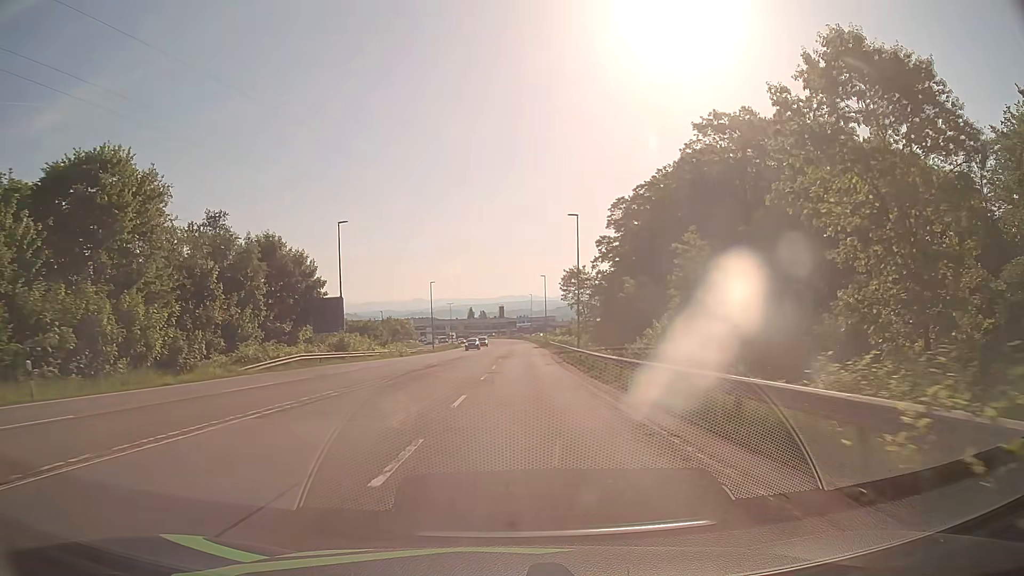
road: secondary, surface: asphalt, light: Day
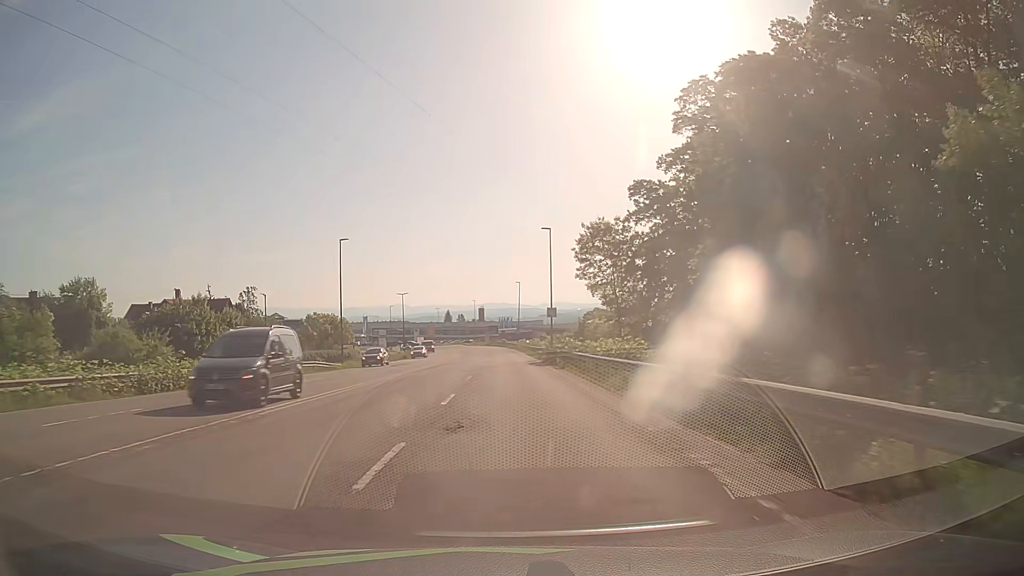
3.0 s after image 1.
(+0.9, +45.5) m; +1°
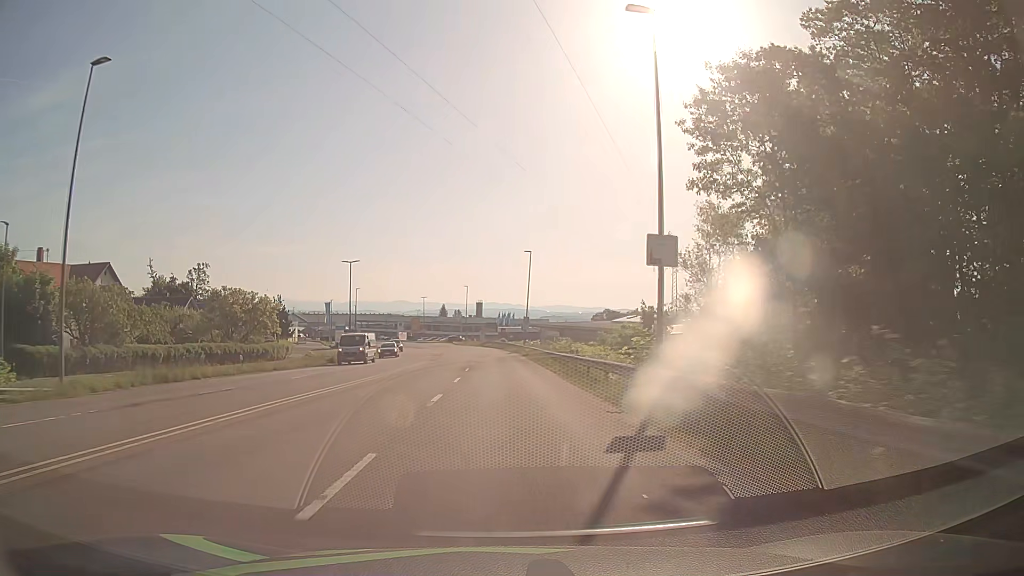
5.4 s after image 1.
(0.0, +36.5) m; 0°
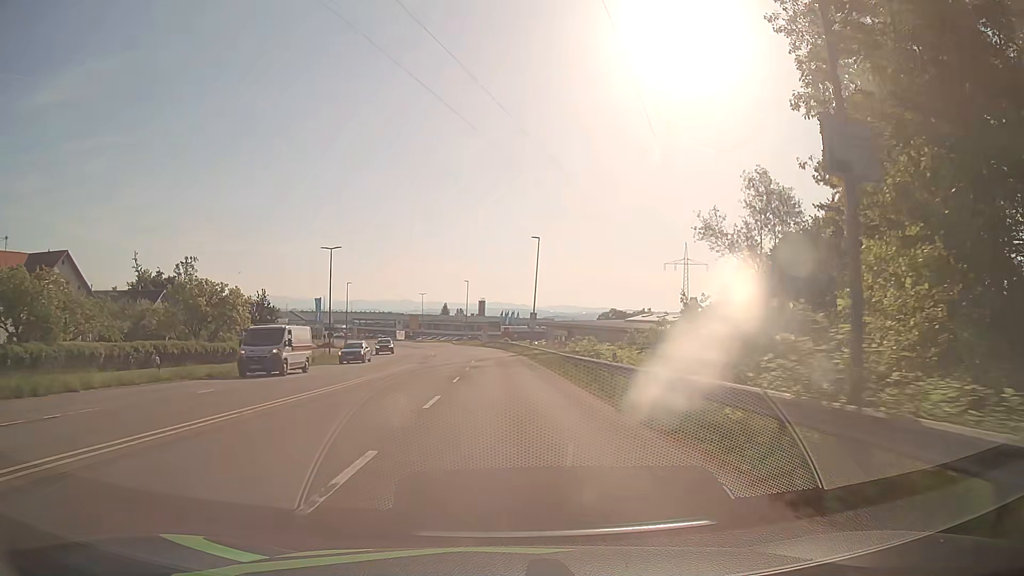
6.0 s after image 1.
(0.0, +9.2) m; 0°
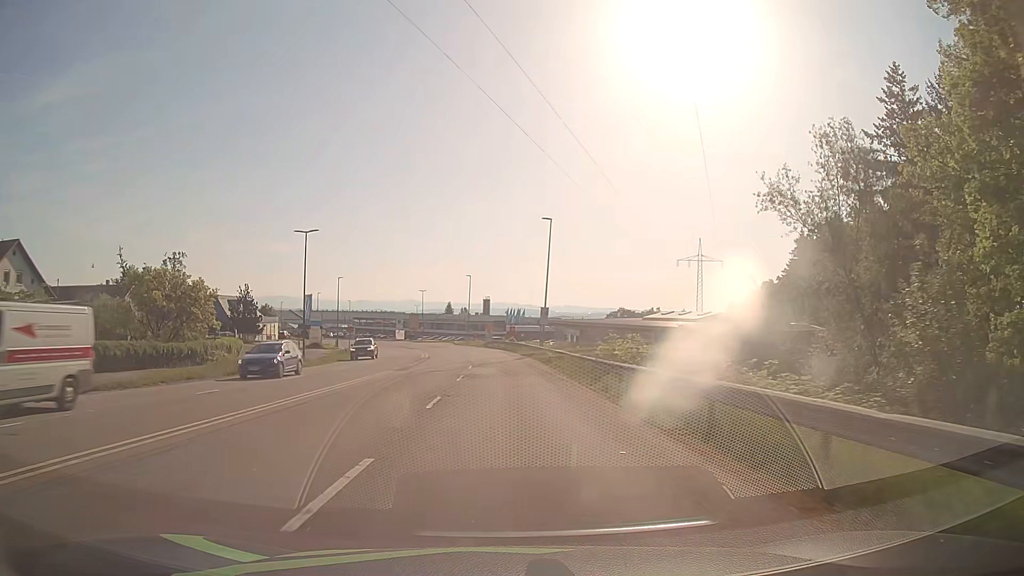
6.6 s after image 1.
(0.0, +9.2) m; -1°
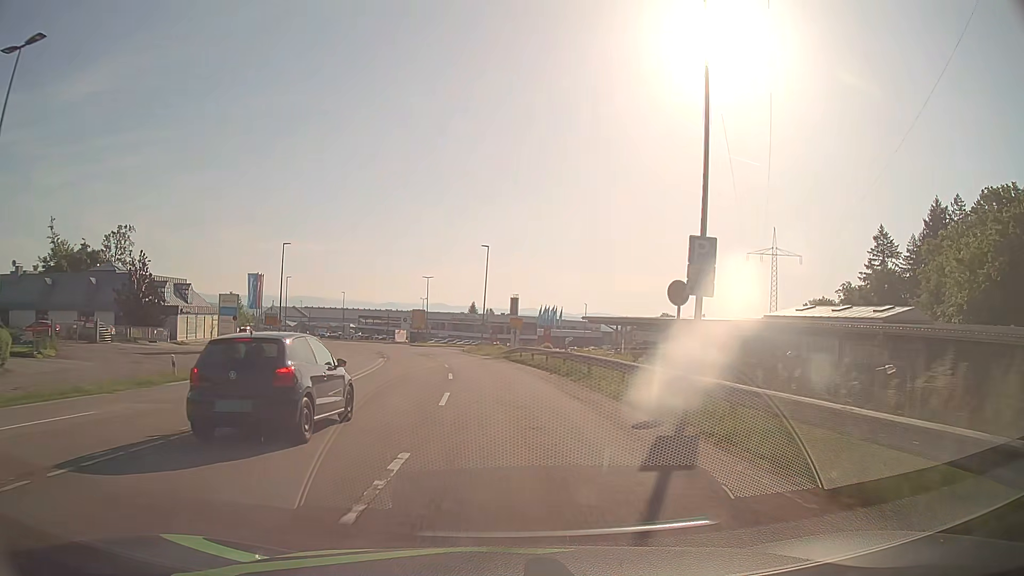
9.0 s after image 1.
(-0.5, +35.5) m; -2°
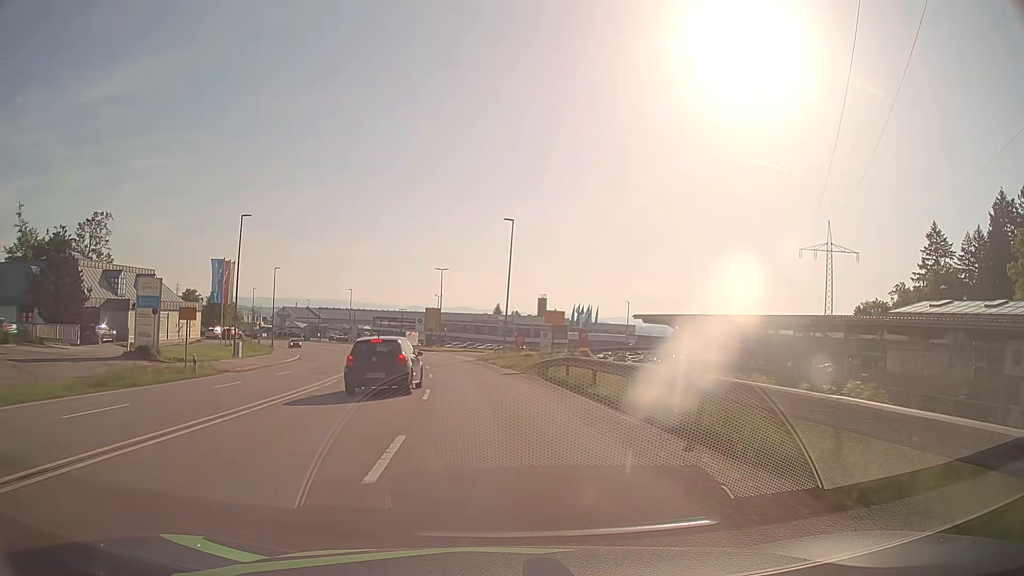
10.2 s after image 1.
(-0.2, +16.2) m; -2°
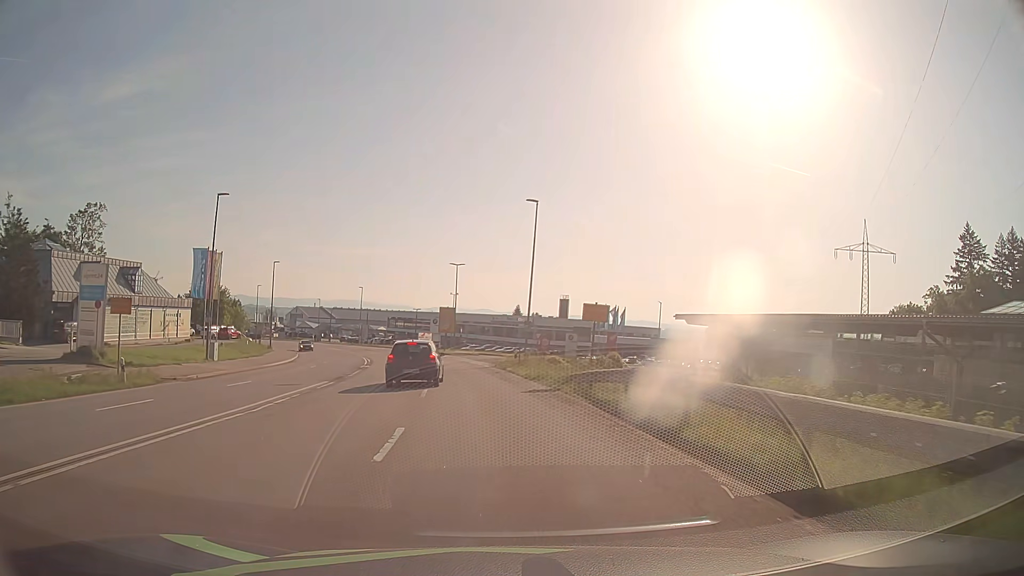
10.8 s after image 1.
(-0.1, +7.7) m; -2°
(0, +10) (-1, +20) (-2, +30) (-3, +40) (-5, +50) (-7, +59) (-9, +69) (-12, +79) (-15, +88) (-19, +98) m
